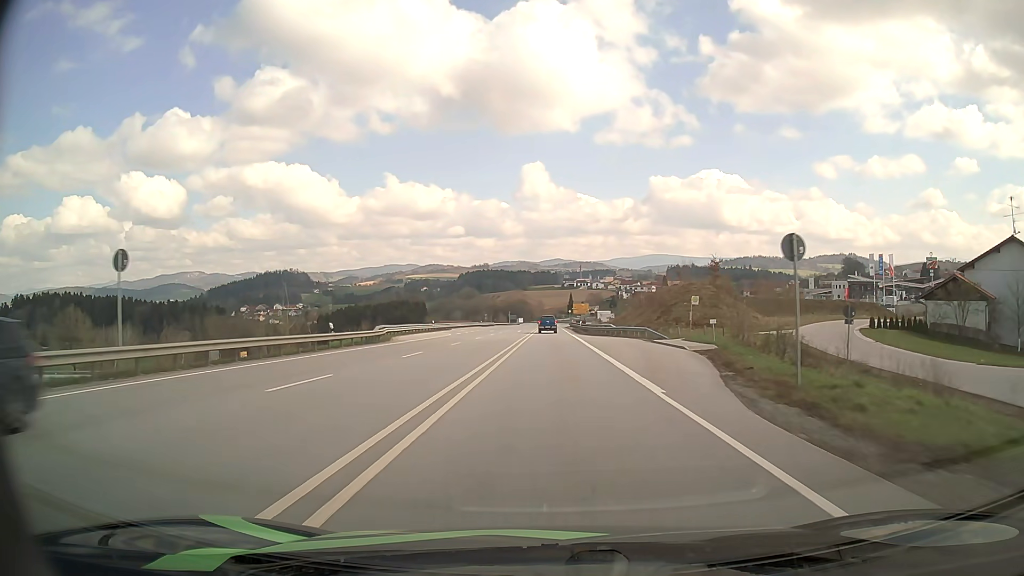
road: primary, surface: asphalt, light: Day
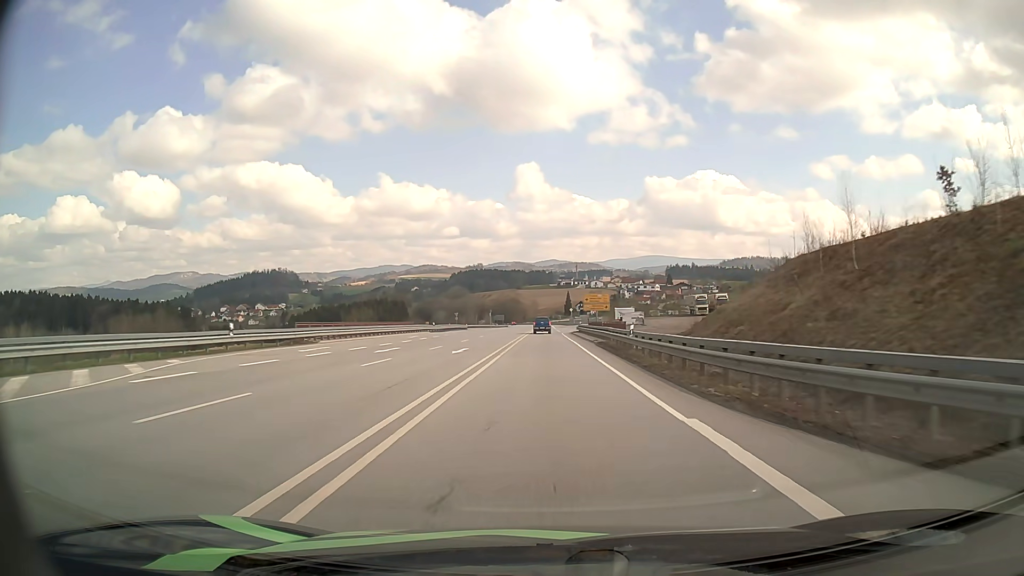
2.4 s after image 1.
(+0.2, +52.3) m; 0°
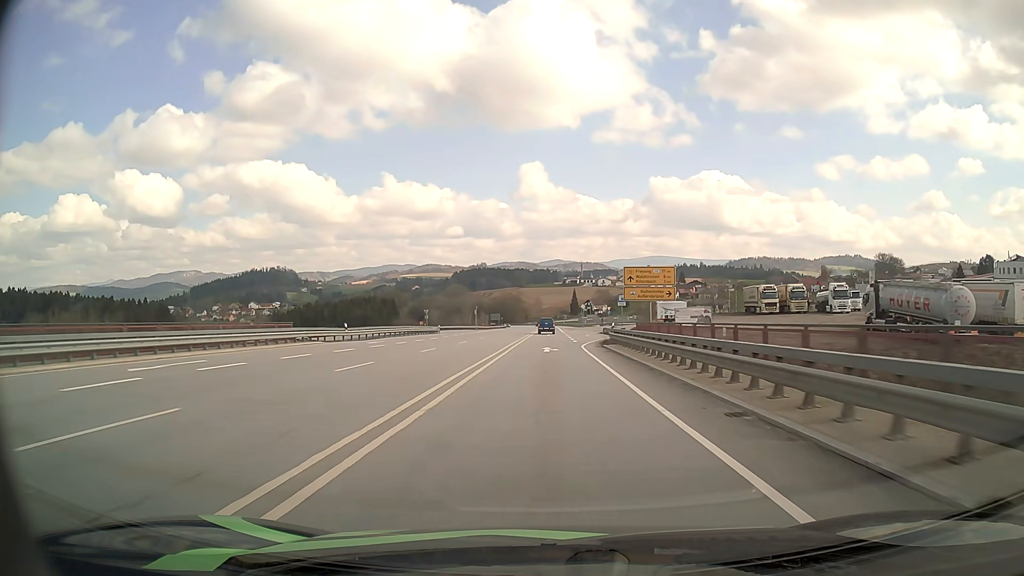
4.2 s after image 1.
(-0.1, +38.6) m; 0°
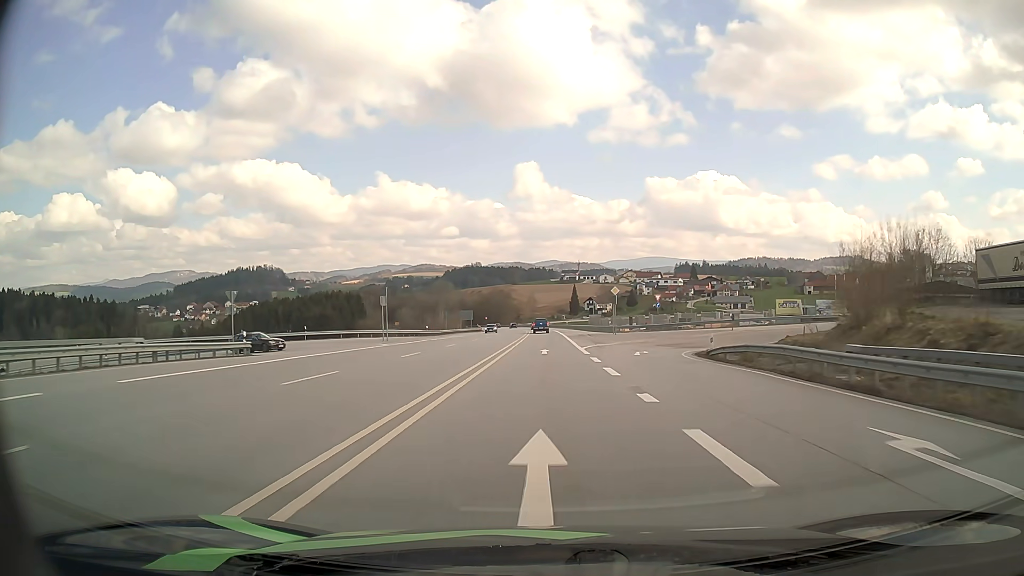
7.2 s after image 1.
(0.0, +64.0) m; 0°
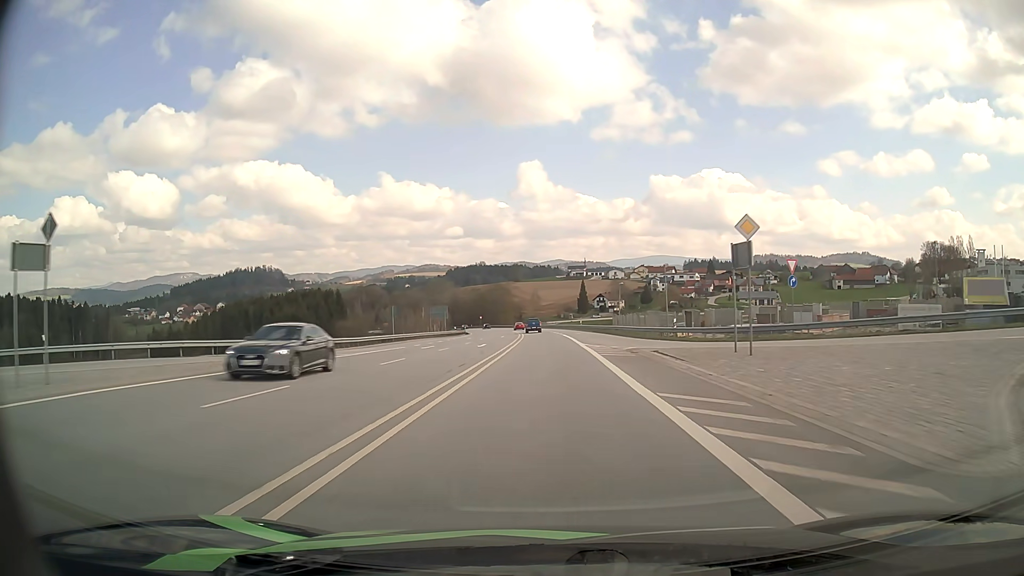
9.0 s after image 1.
(0.0, +39.9) m; -1°
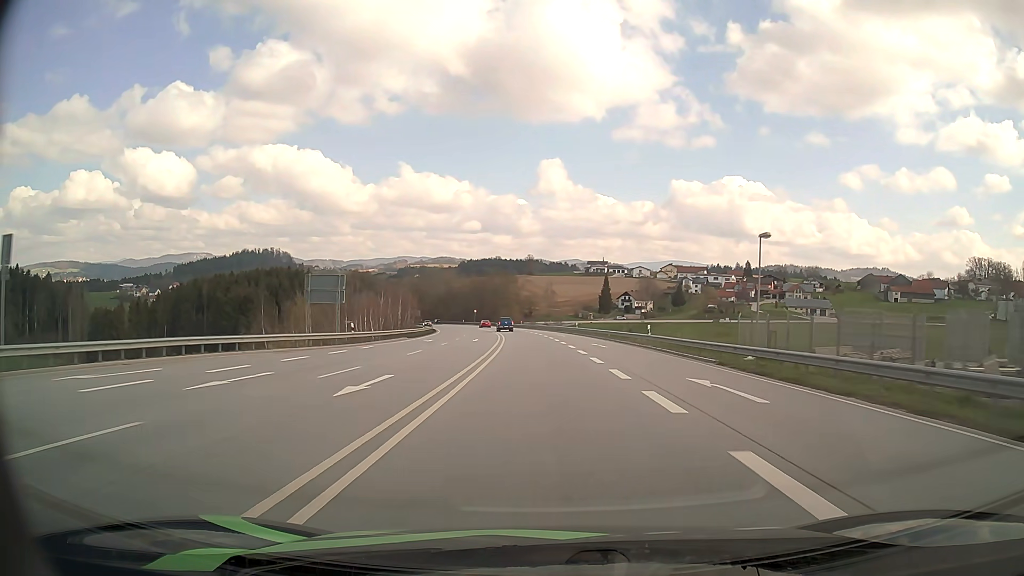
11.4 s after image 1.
(-0.5, +54.3) m; -1°
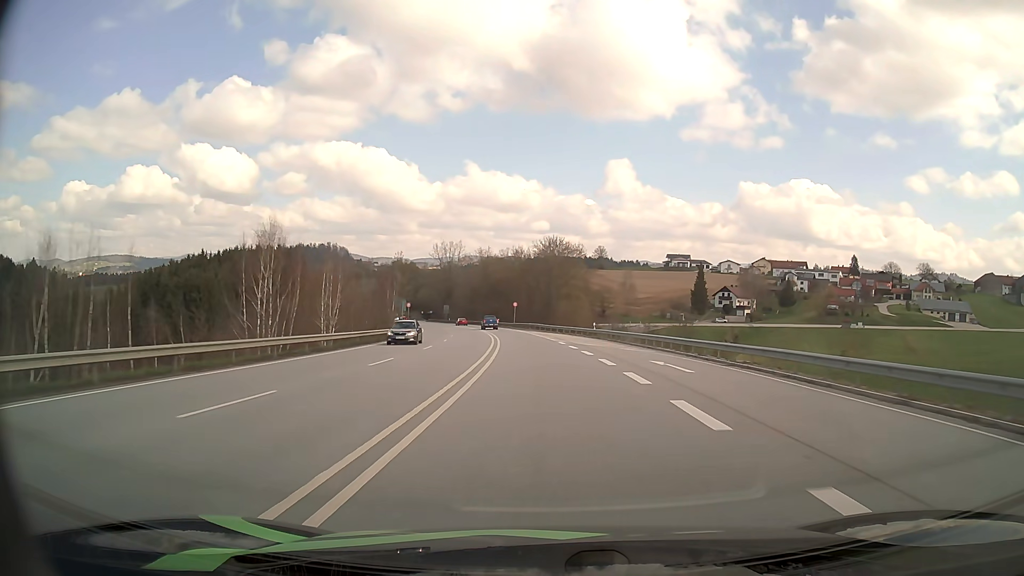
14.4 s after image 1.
(-3.0, +67.6) m; -6°
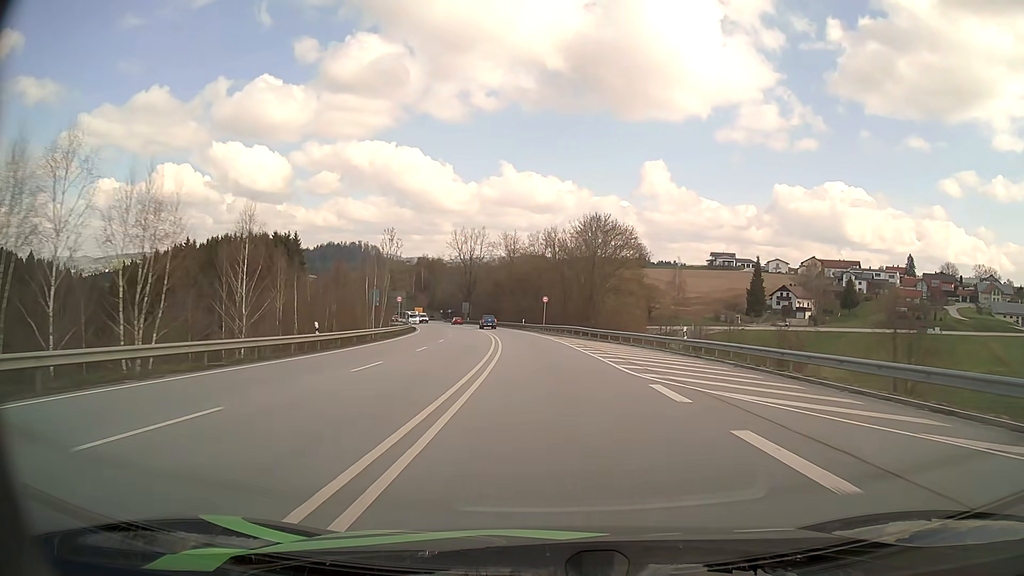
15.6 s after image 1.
(-0.8, +27.0) m; -3°
